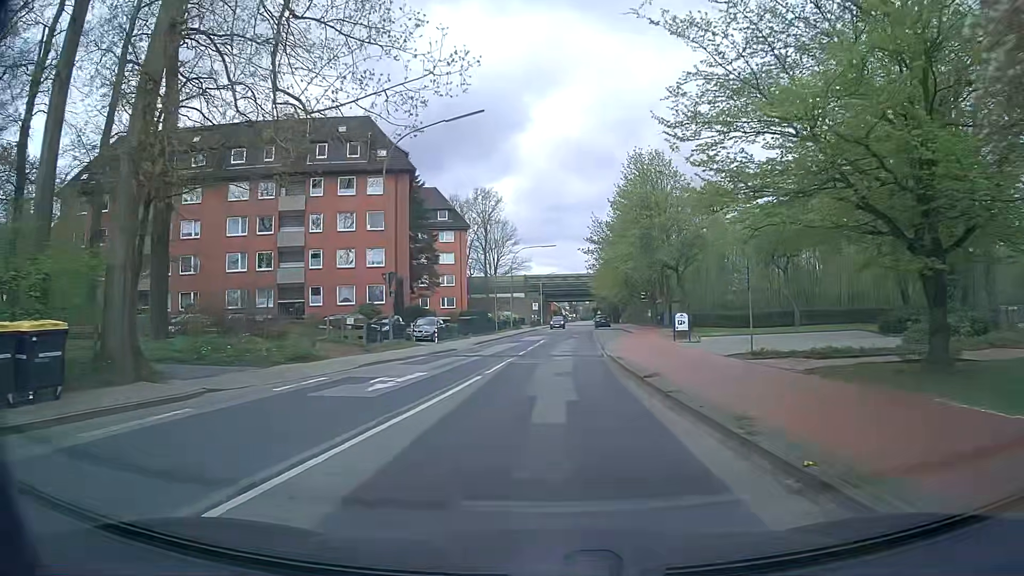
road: secondary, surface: asphalt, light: Day
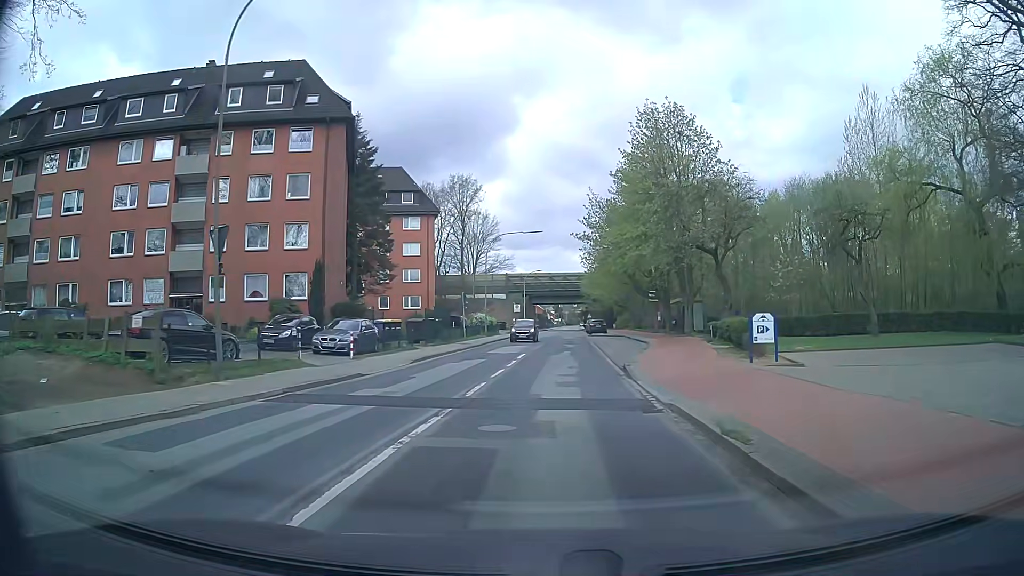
(+0.1, +14.3) m; +1°
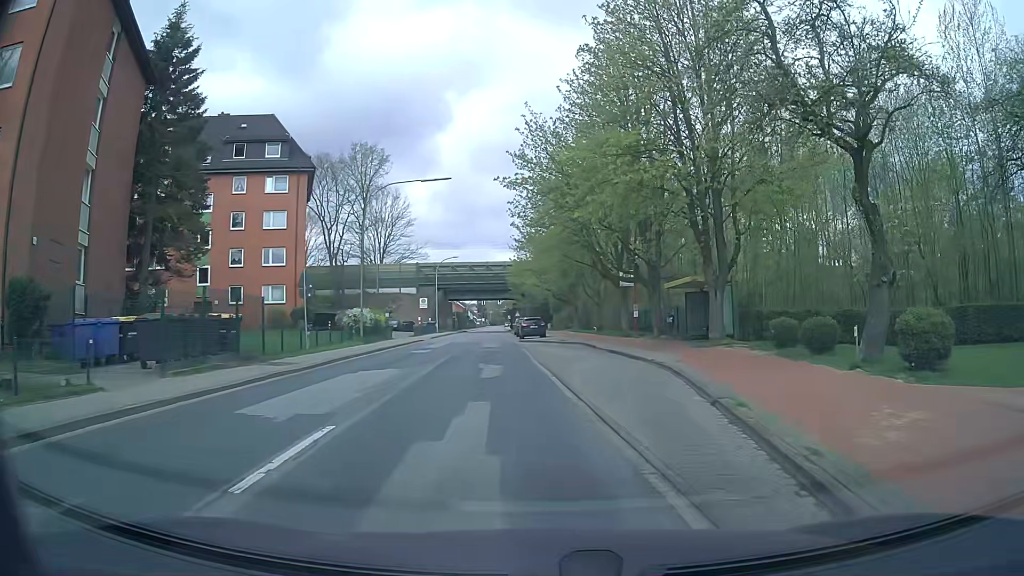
(+0.6, +21.0) m; +5°
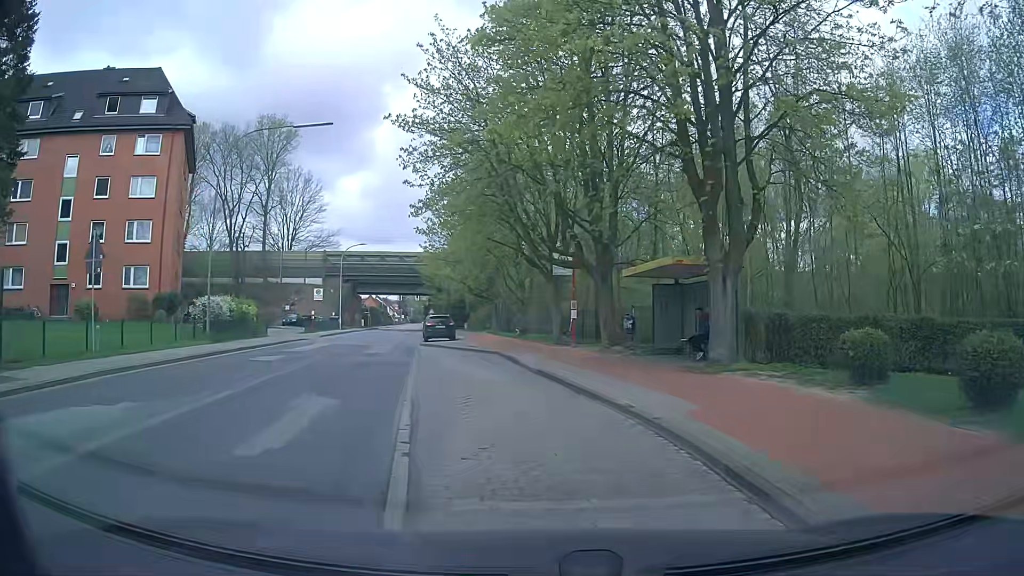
(+0.7, +9.7) m; +7°
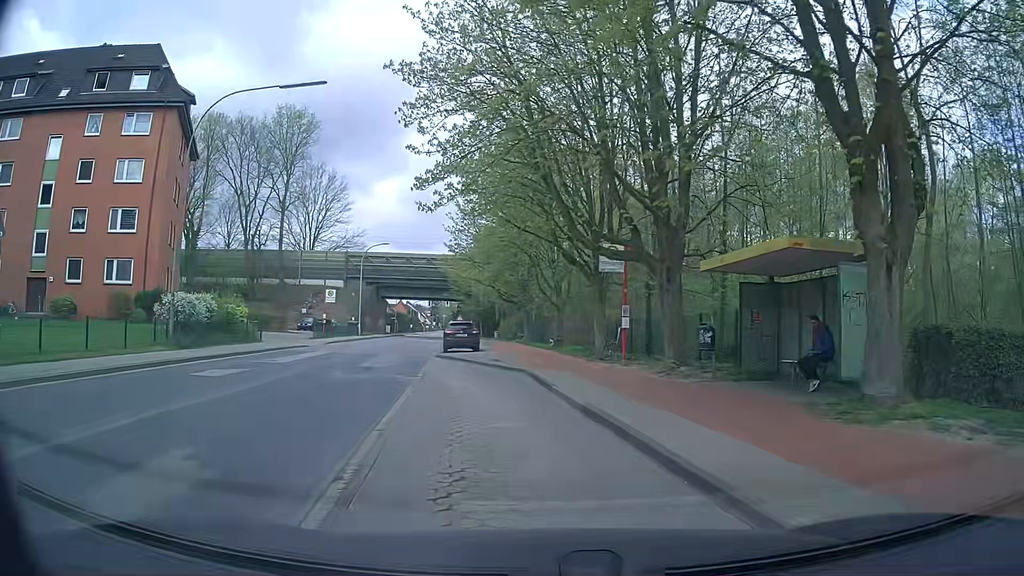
(-0.1, +5.5) m; -5°
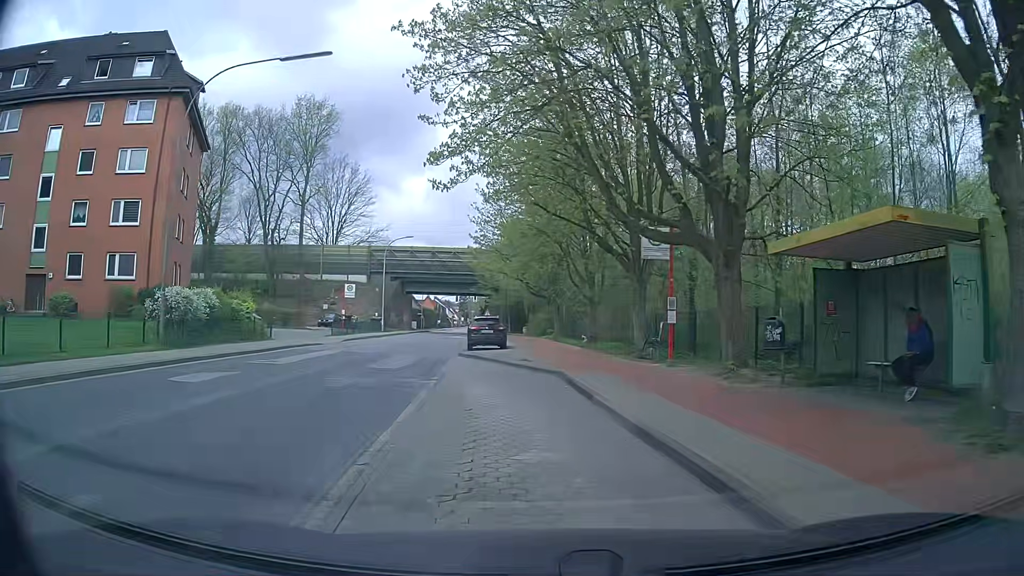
(+0.1, +2.4) m; 0°
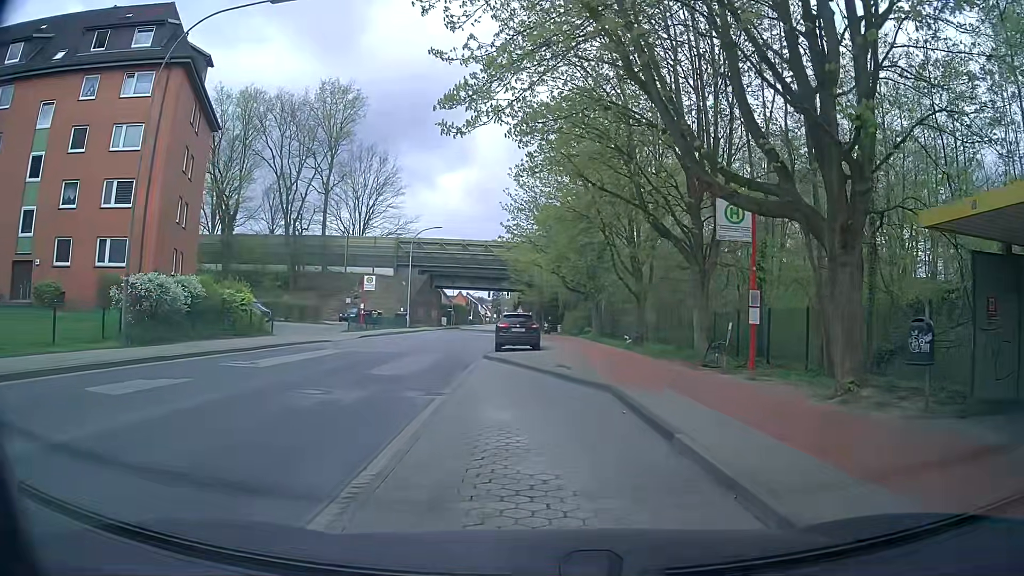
(-0.2, +3.8) m; -2°
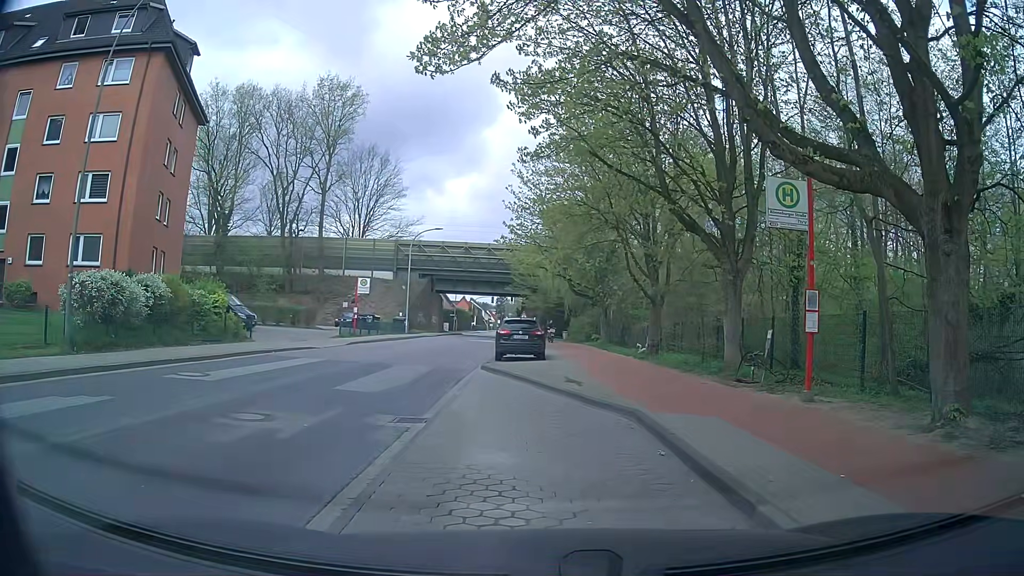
(0.0, +2.5) m; +2°
